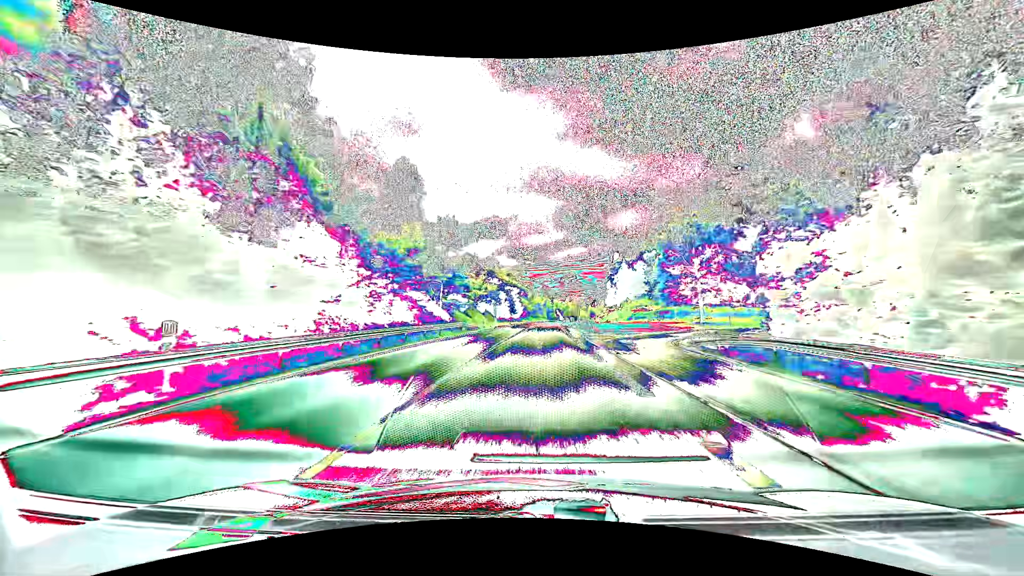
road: primary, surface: asphalt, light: Day
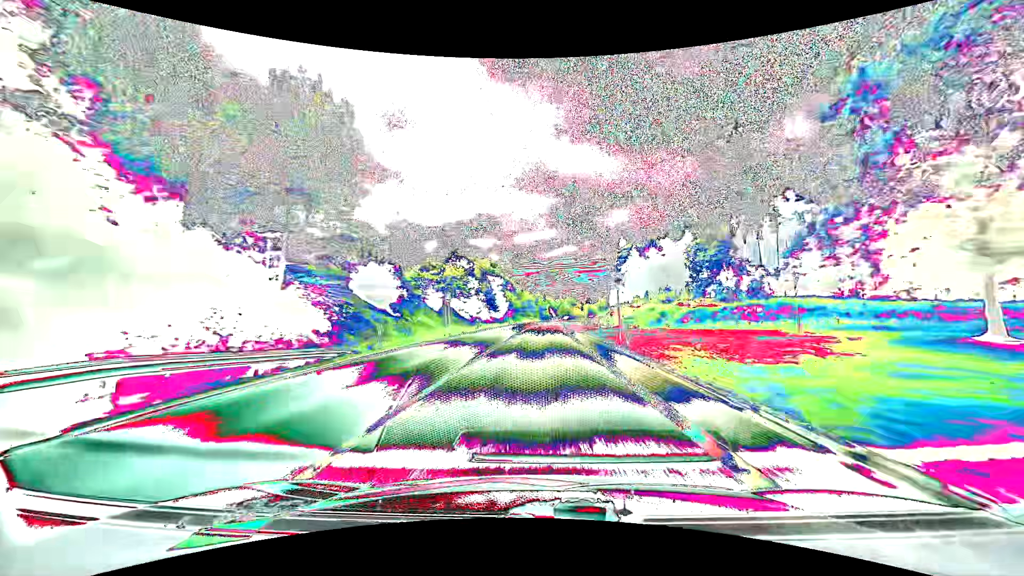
(+0.3, +33.3) m; +1°
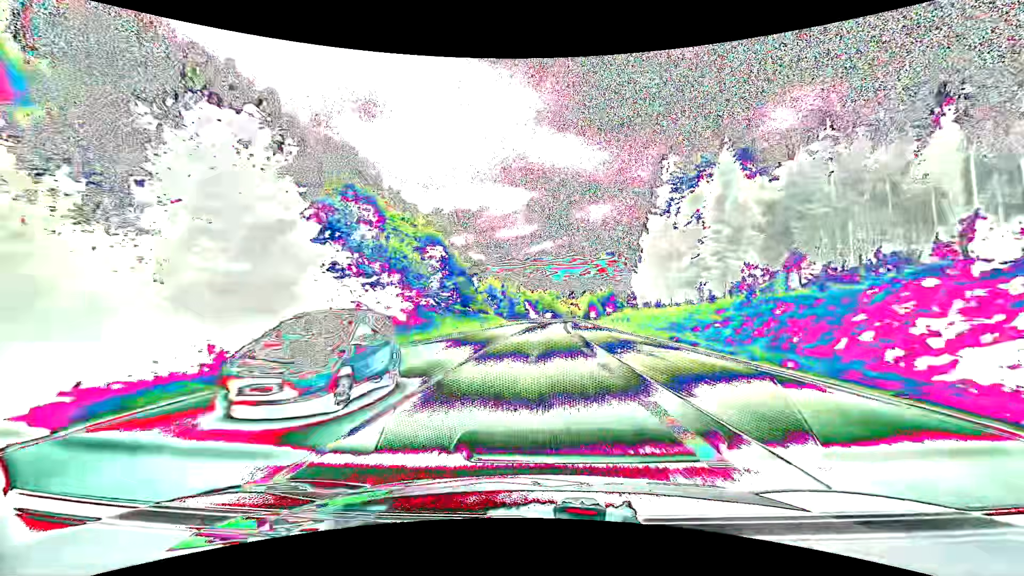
(+2.4, +83.2) m; +3°
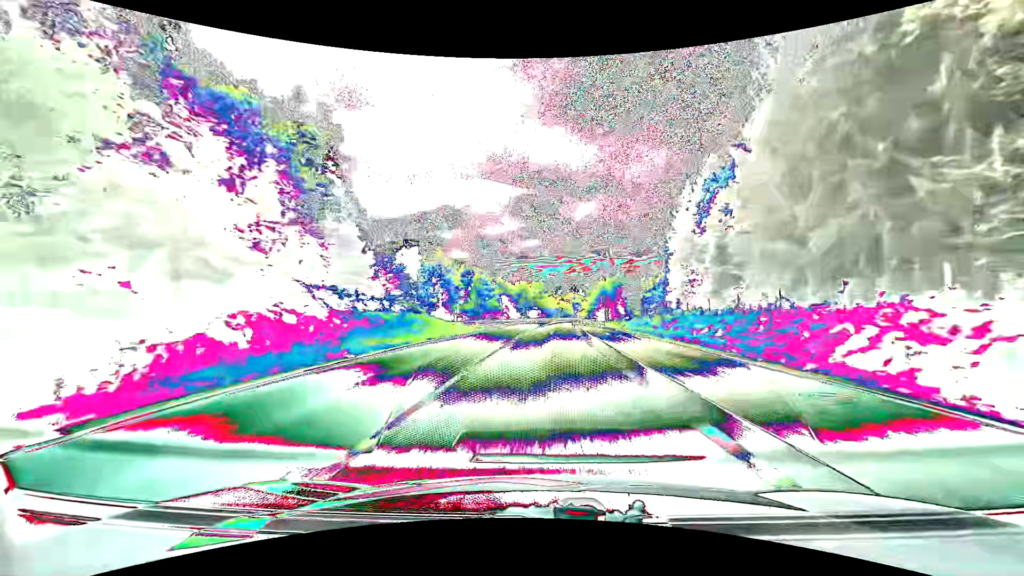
(+0.7, +49.4) m; +2°
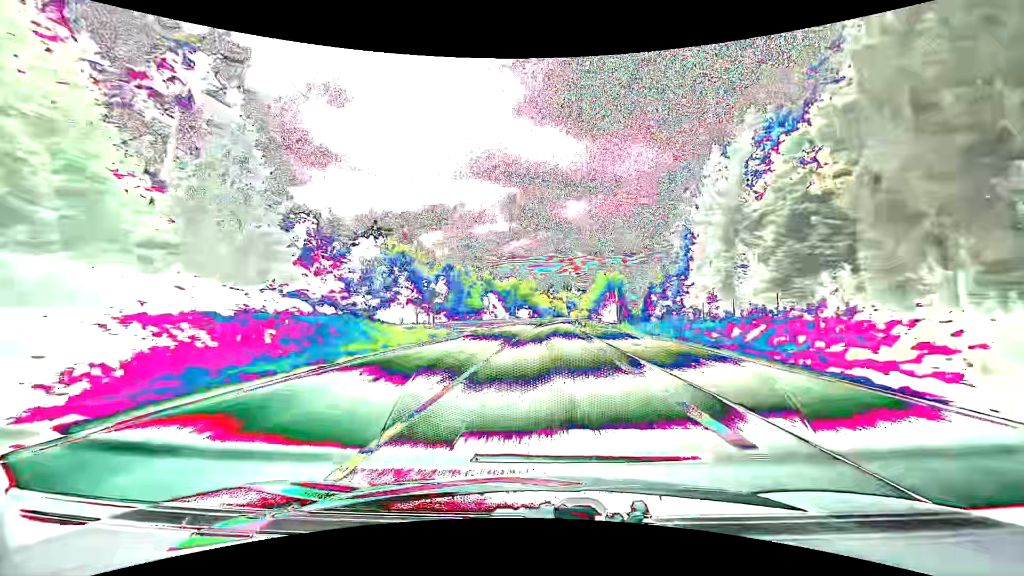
(+0.1, +16.4) m; +1°
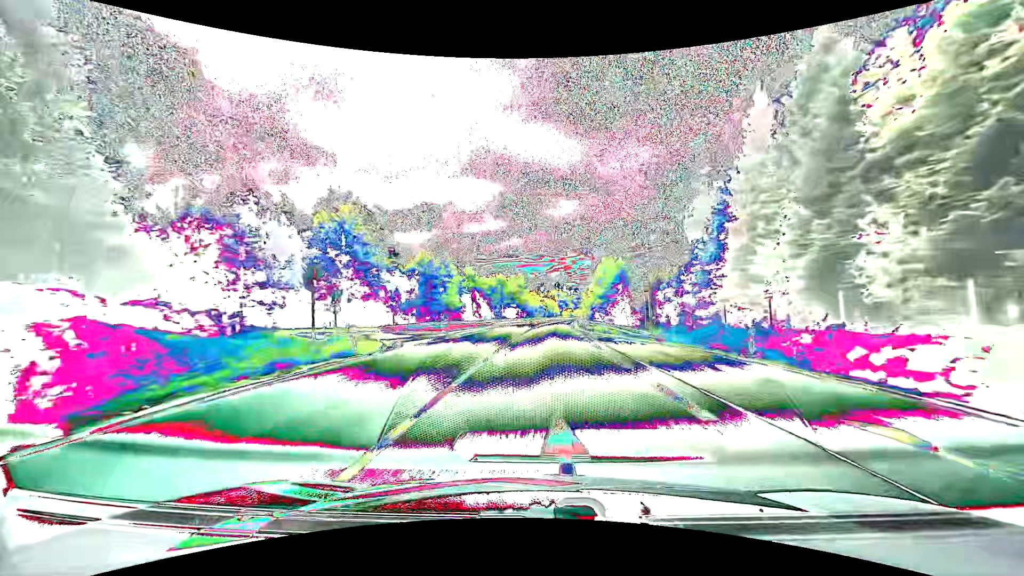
(+0.1, +16.3) m; +1°
(0, +10) (0, +20) (0, +30) (+1, +40) (+1, +50) (+2, +60) (+3, +70) (+3, +80) (+4, +90) (+5, +100) m
